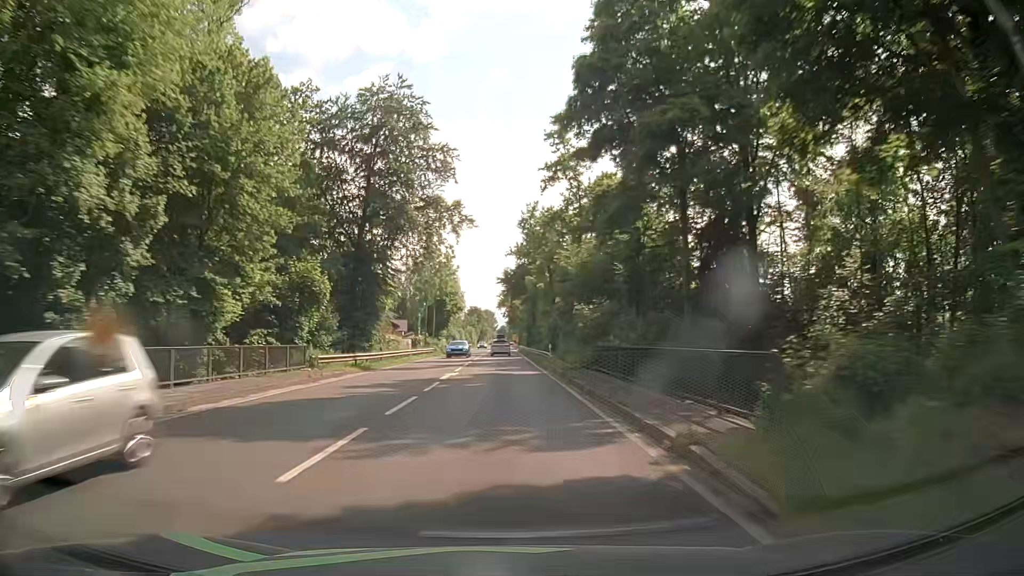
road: primary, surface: asphalt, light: Day
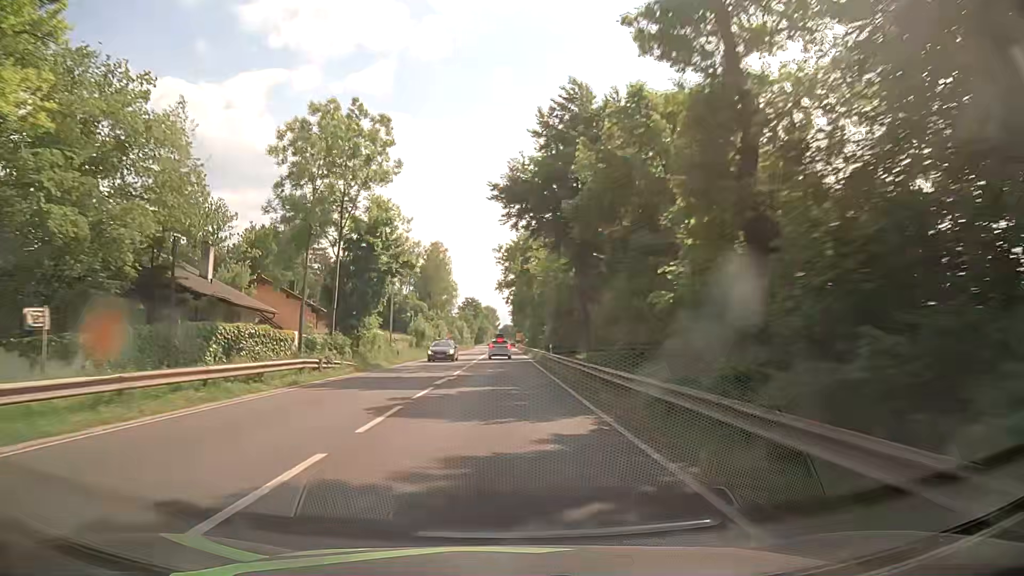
(0.0, +44.3) m; 0°
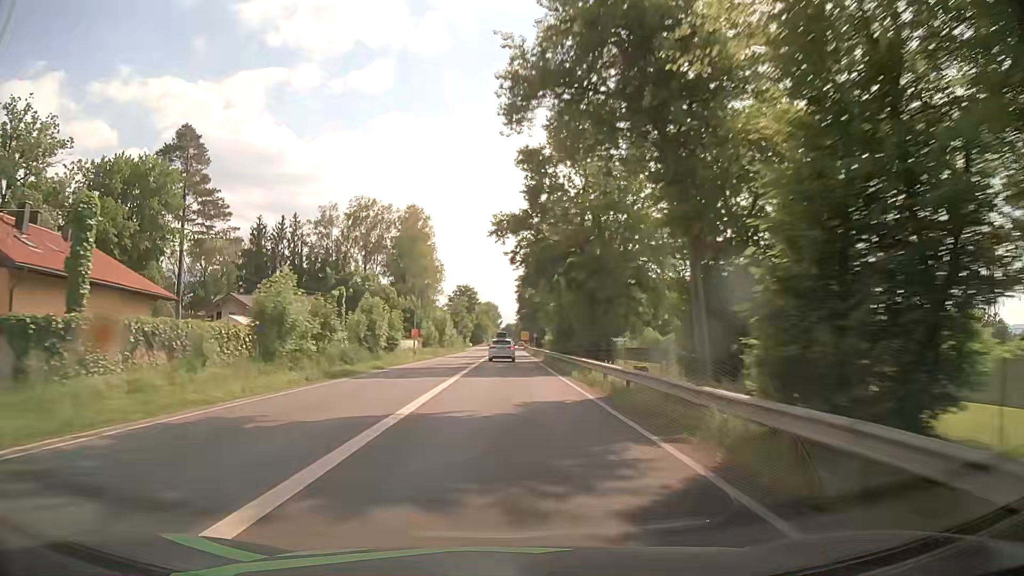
(-0.2, +41.9) m; 0°
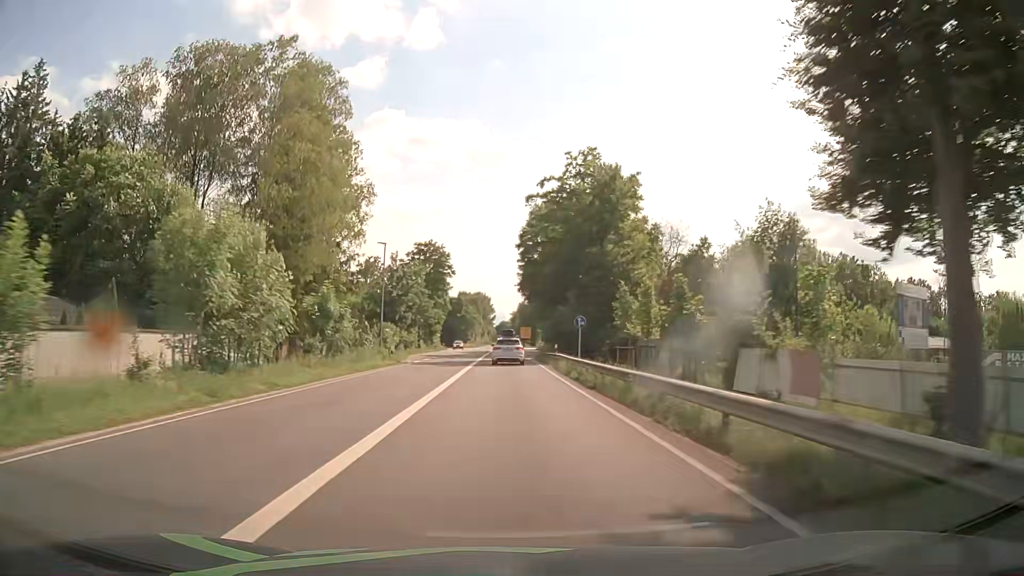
(-0.1, +63.7) m; 0°
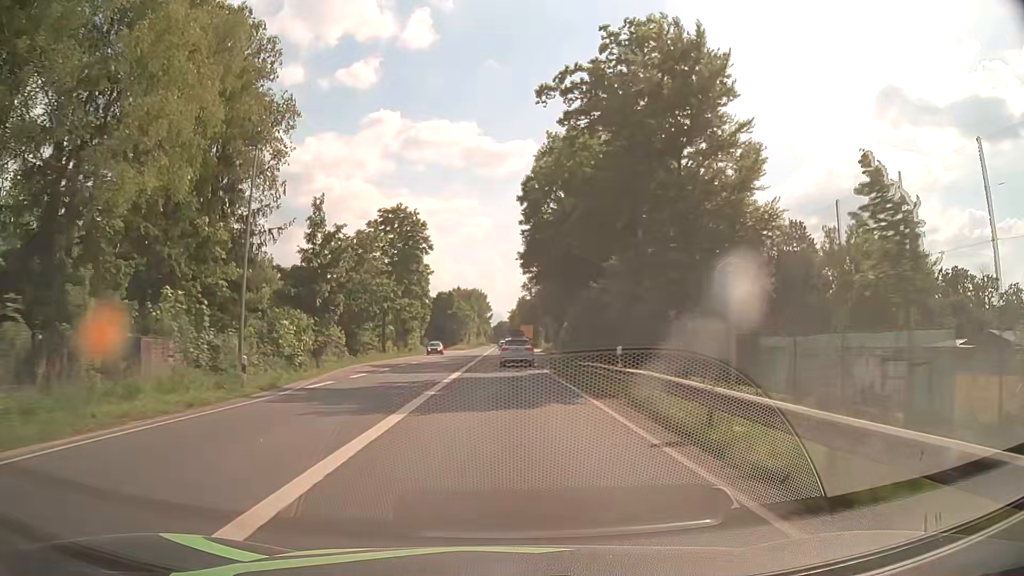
(+0.1, +23.6) m; 0°
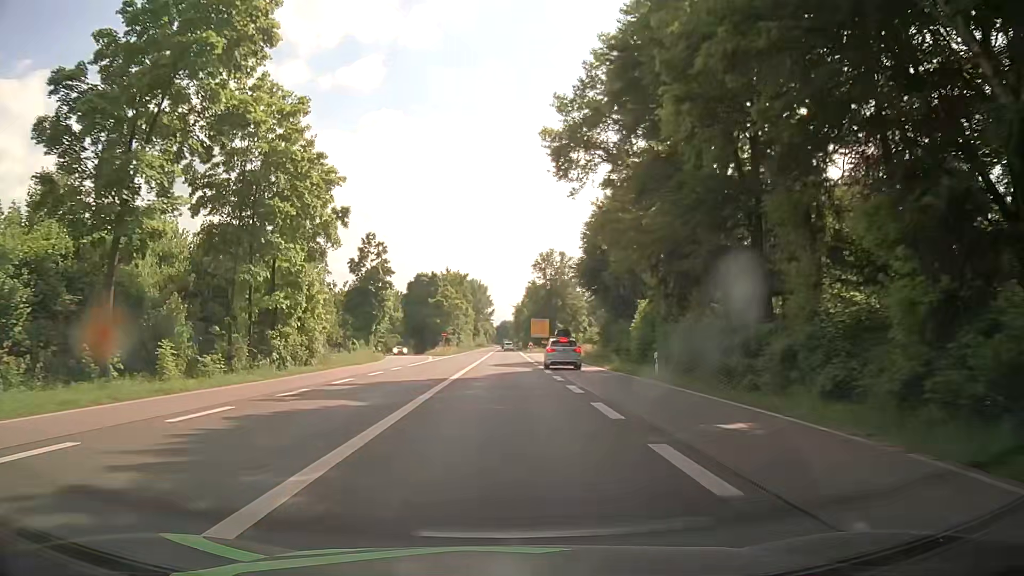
(0.0, +44.9) m; 0°
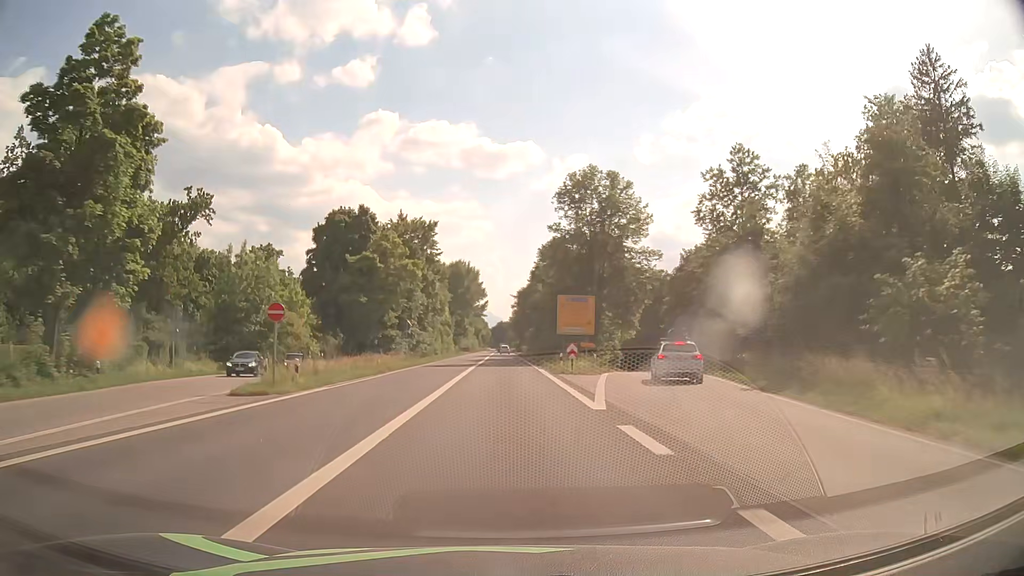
(0.0, +57.9) m; 0°
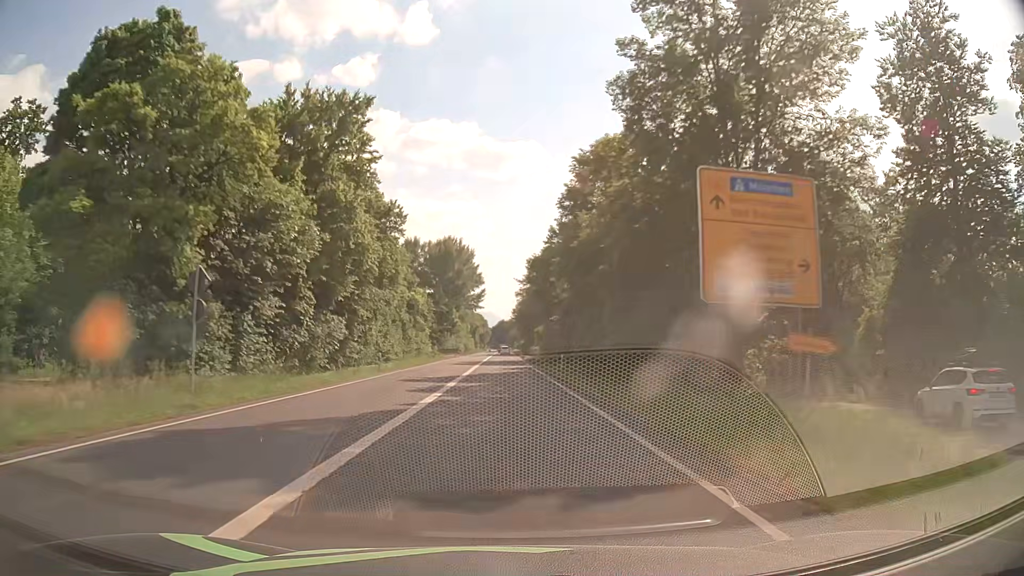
(-0.1, +38.1) m; 0°
(0, +10) (0, +20) (0, +30) (0, +40) (0, +50) (0, +60) (0, +70) (0, +80) (0, +90) (0, +100) m
